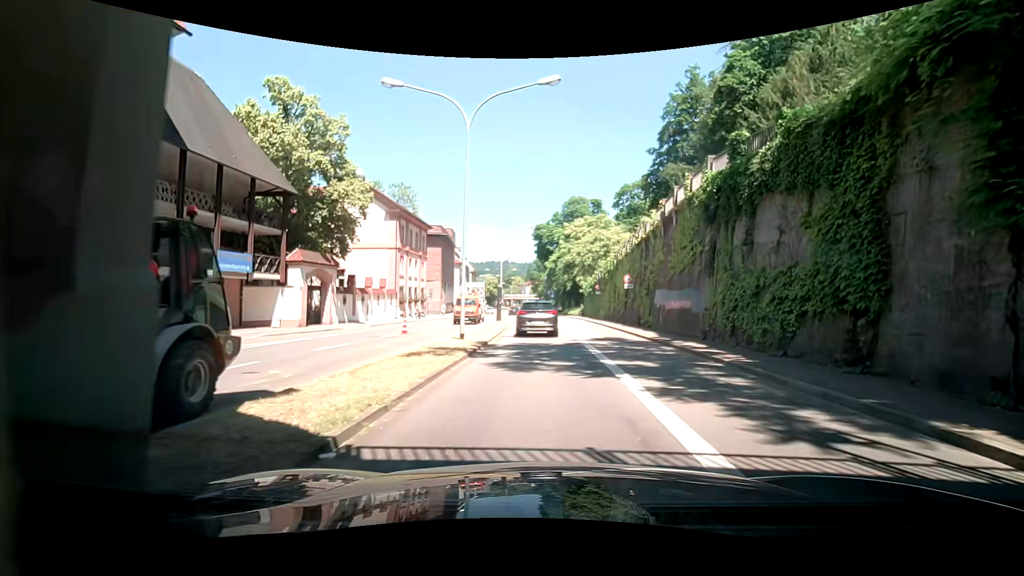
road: primary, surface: asphalt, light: Day
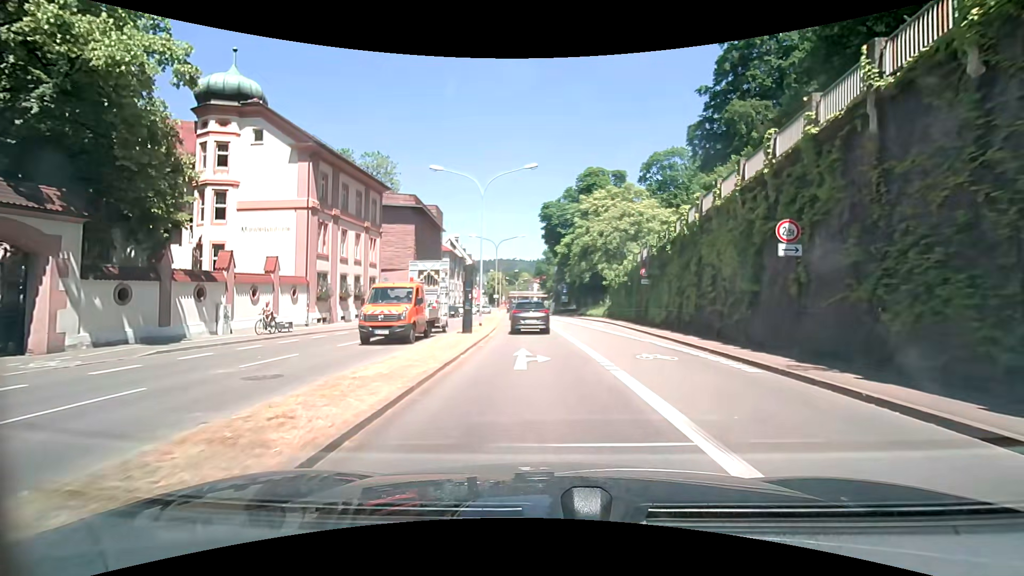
(-0.8, +21.9) m; -3°
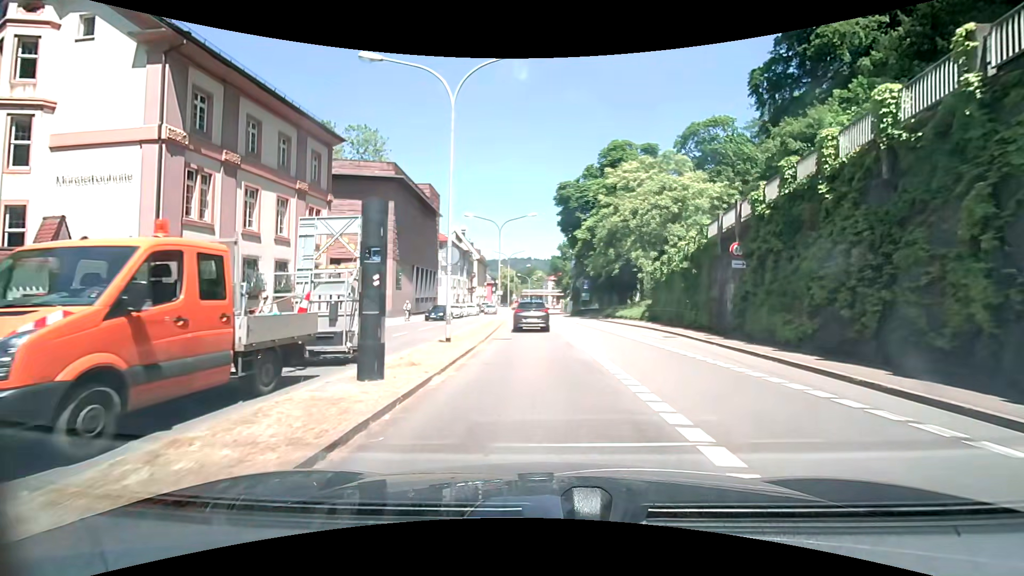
(-0.4, +13.9) m; -4°
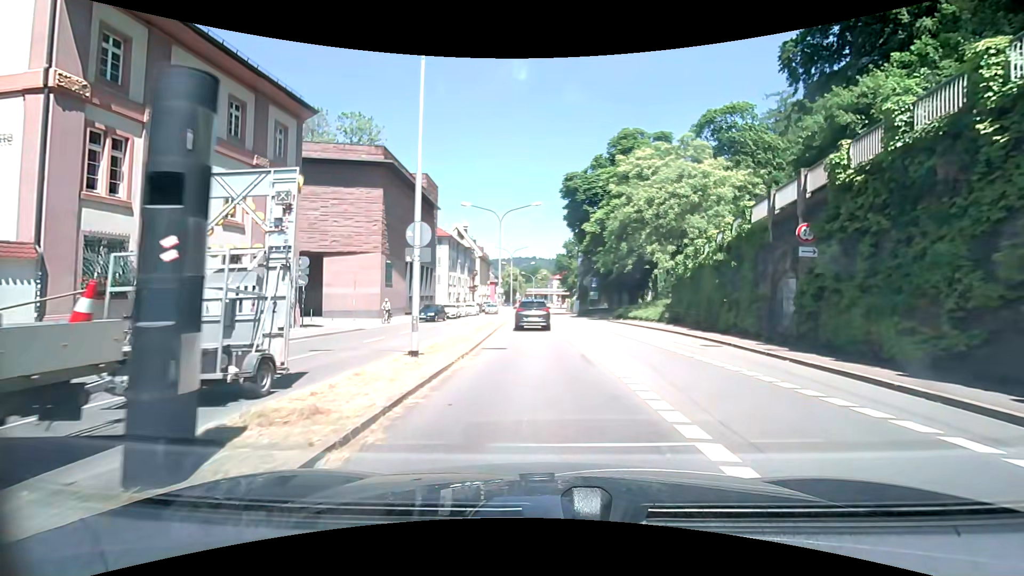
(+0.1, +4.7) m; +1°
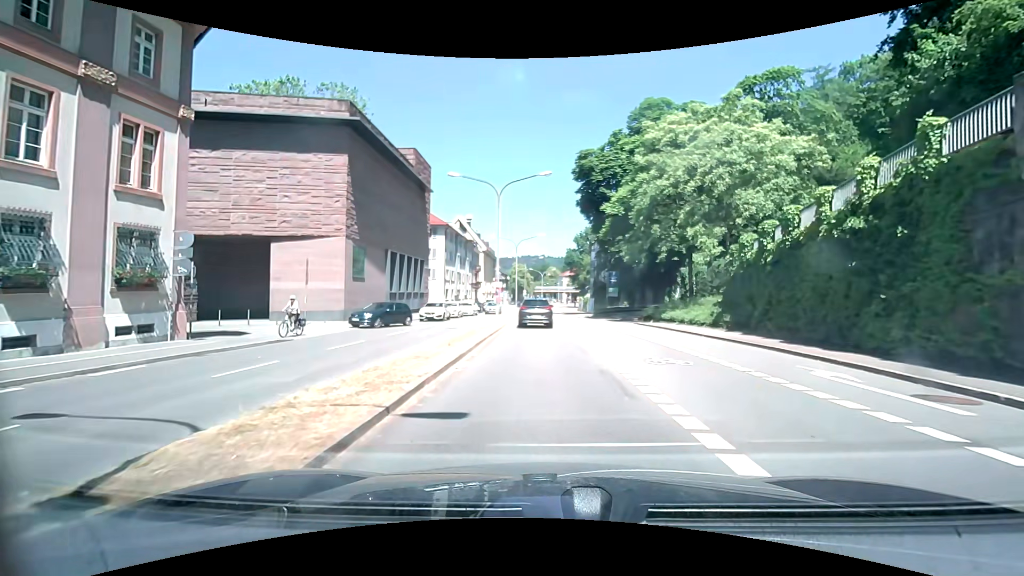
(-0.1, +9.5) m; -1°
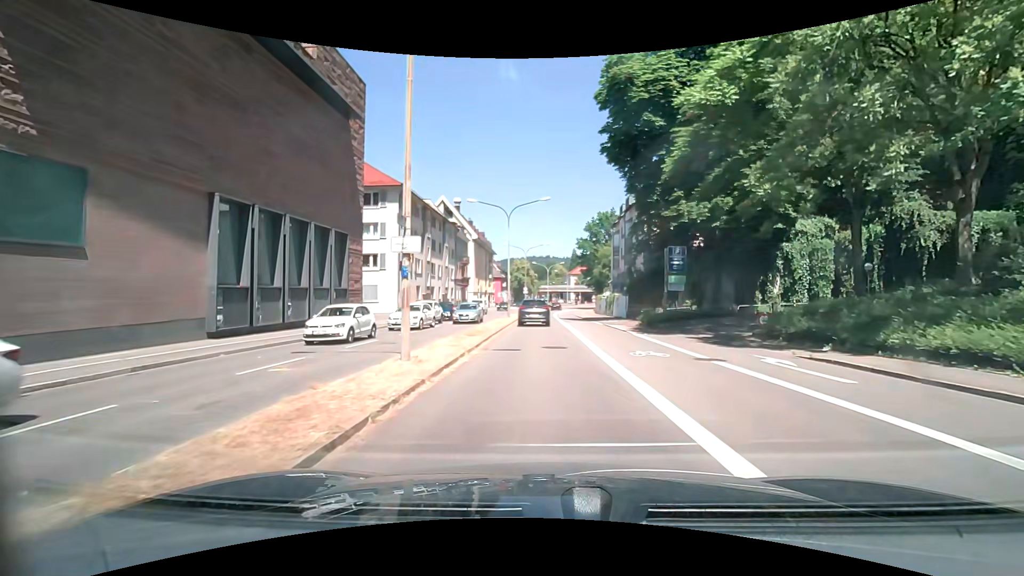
(-0.2, +23.3) m; -1°
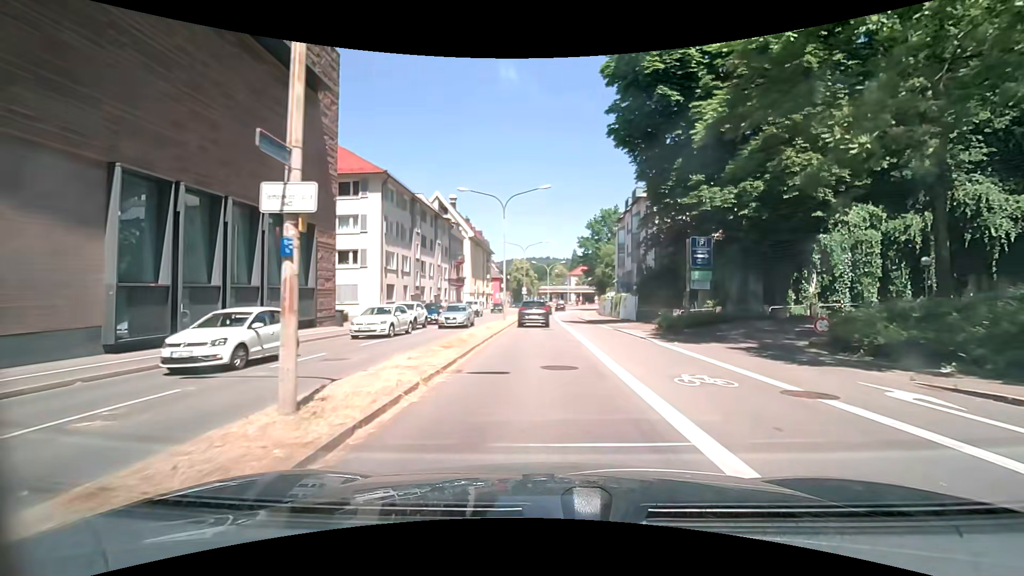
(0.0, +4.6) m; +1°
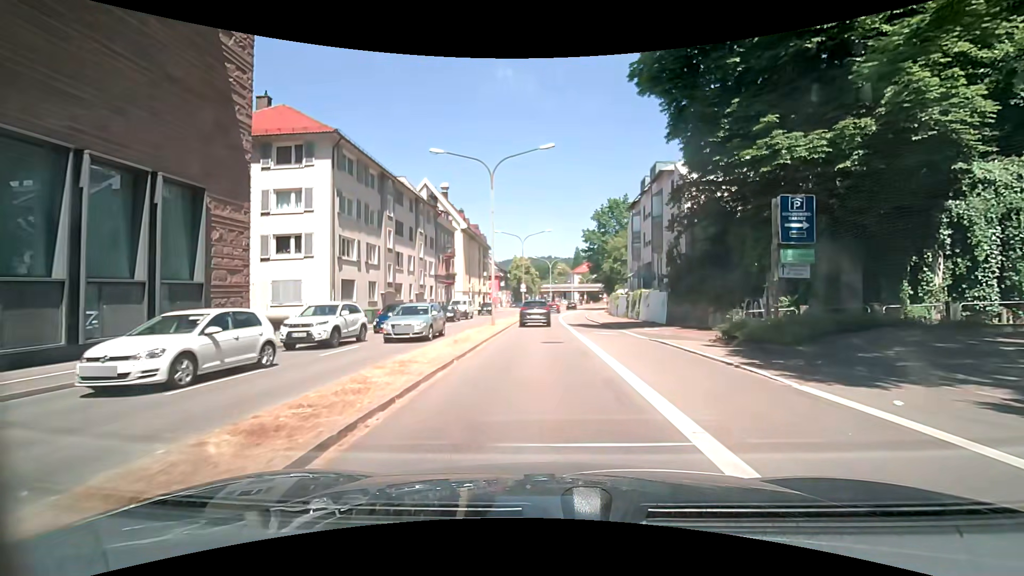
(-0.1, +9.4) m; -2°
(0, +10) (0, +20) (0, +30) (0, +40) (+1, +50) (+1, +60) (+2, +70) (+3, +80) (+5, +90) (+7, +100) m
